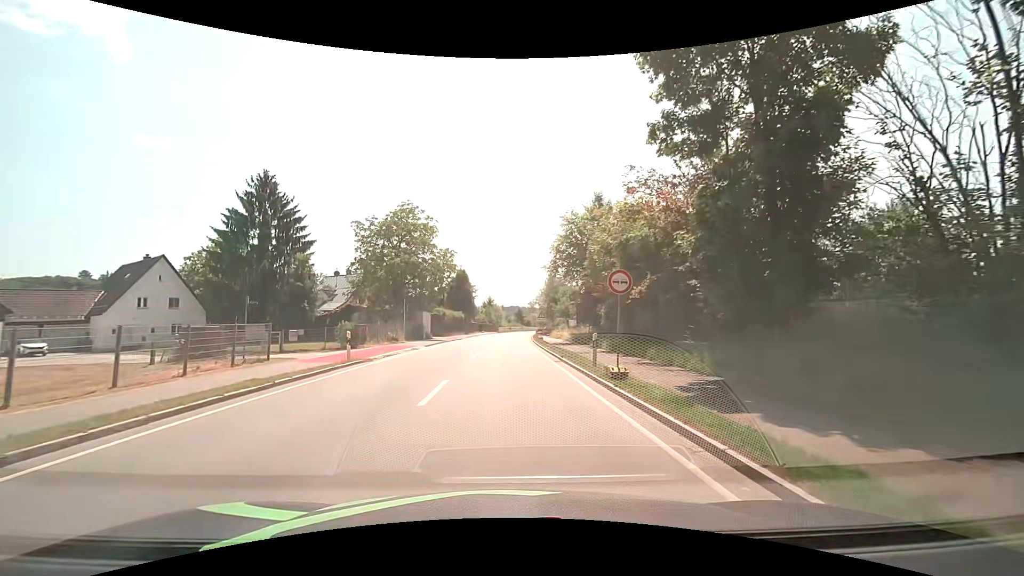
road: primary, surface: asphalt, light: Day
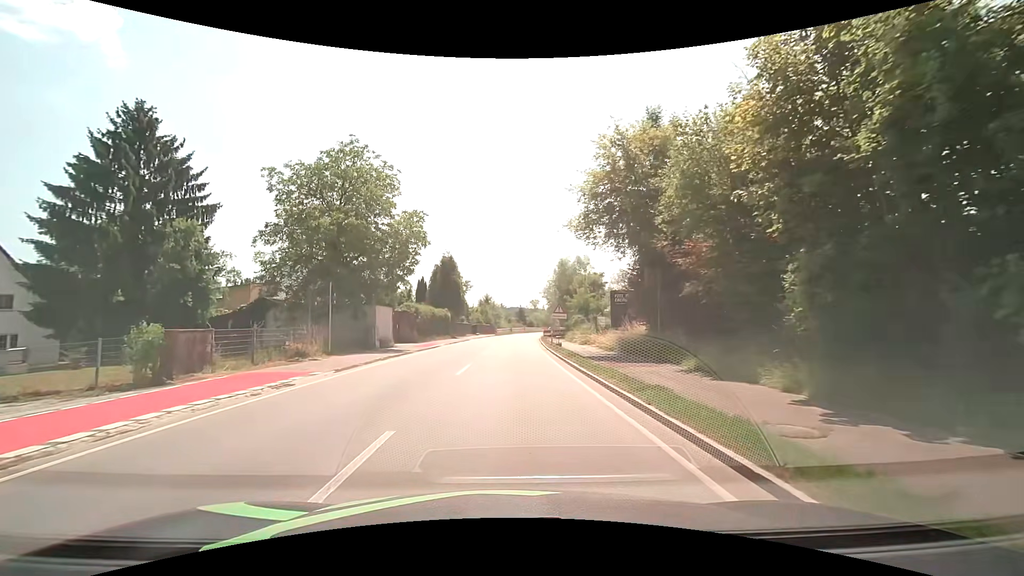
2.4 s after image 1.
(-0.1, +17.9) m; 0°
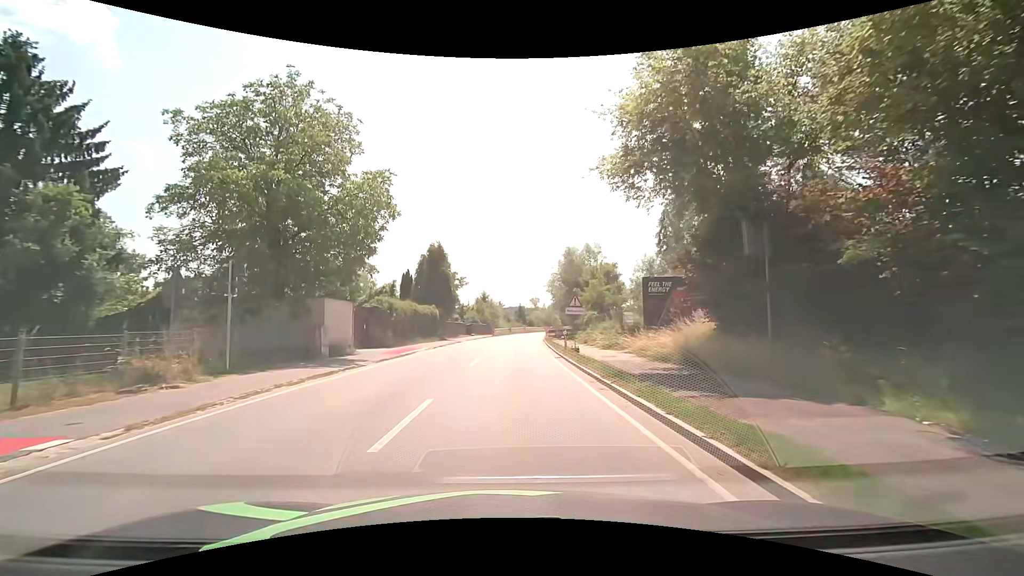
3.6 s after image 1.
(0.0, +8.9) m; 0°
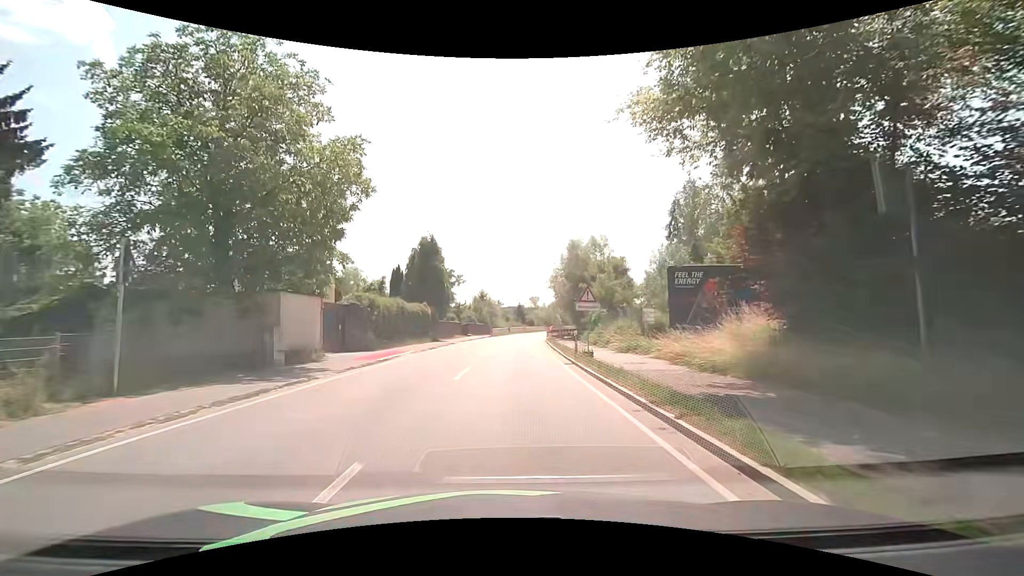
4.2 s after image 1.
(0.0, +4.5) m; 0°
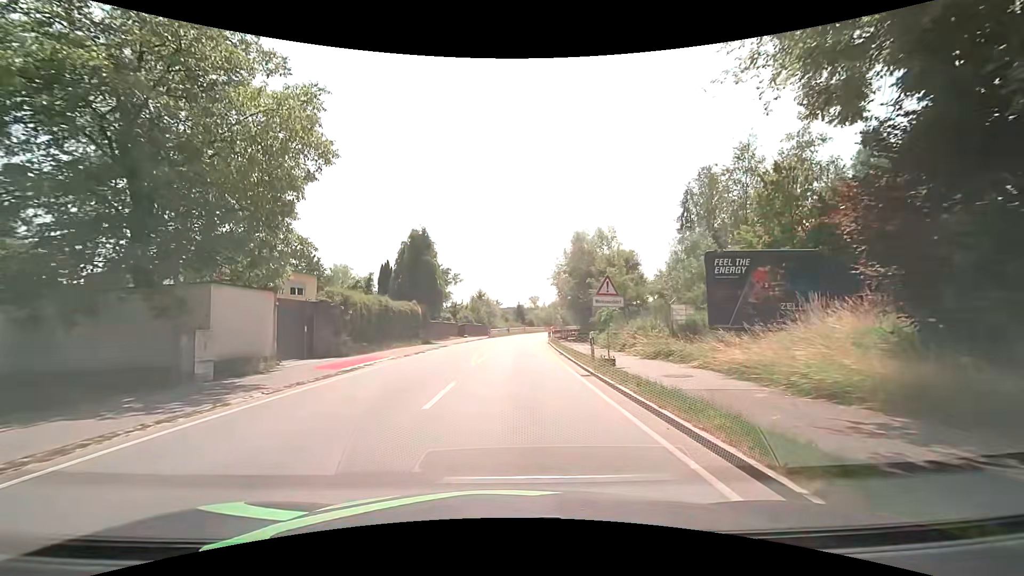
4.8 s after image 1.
(0.0, +4.5) m; 0°
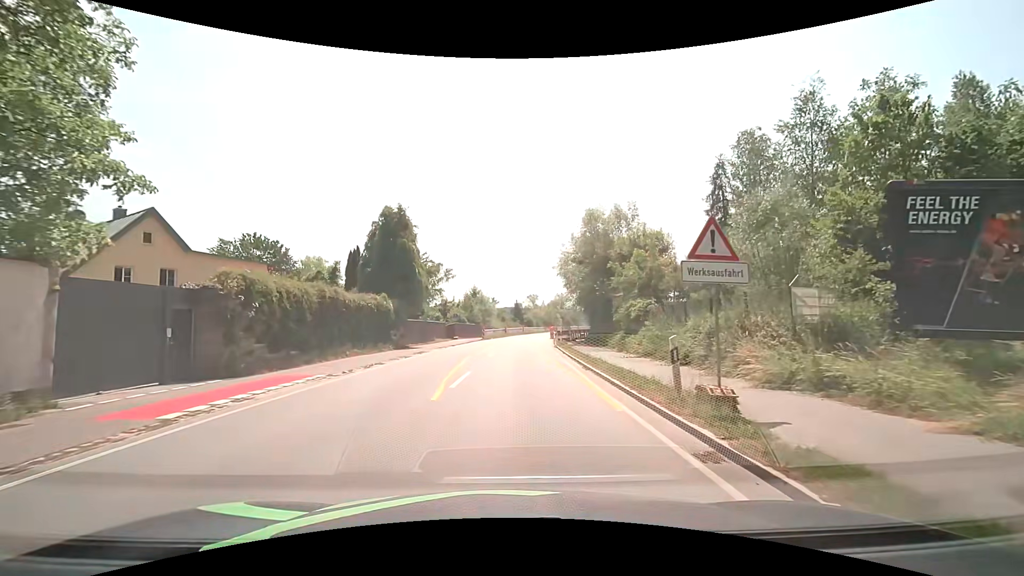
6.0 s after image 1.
(0.0, +8.9) m; 0°
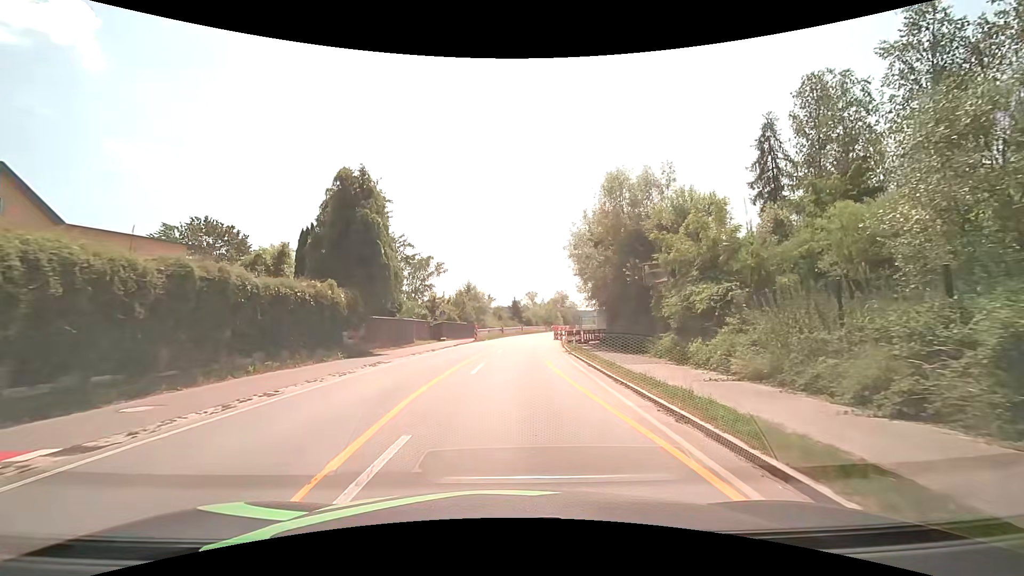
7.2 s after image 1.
(0.0, +8.9) m; 0°
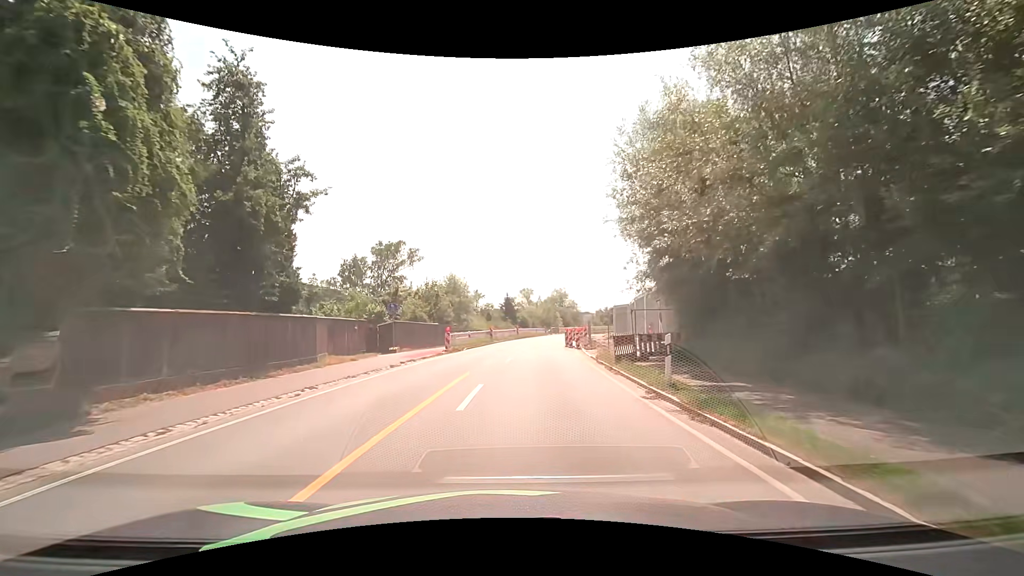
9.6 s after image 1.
(+0.1, +17.8) m; +1°
(0, +10) (+1, +20) (+1, +30) (+2, +40) (+4, +50) (+5, +60) (+7, +69) (+9, +79) (+12, +89) (+15, +99) m
